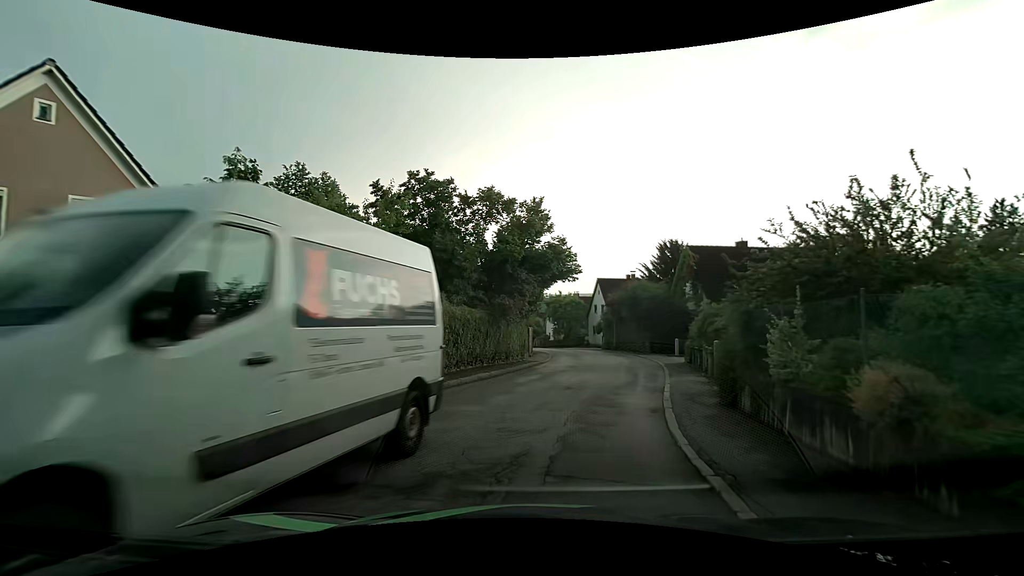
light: Day
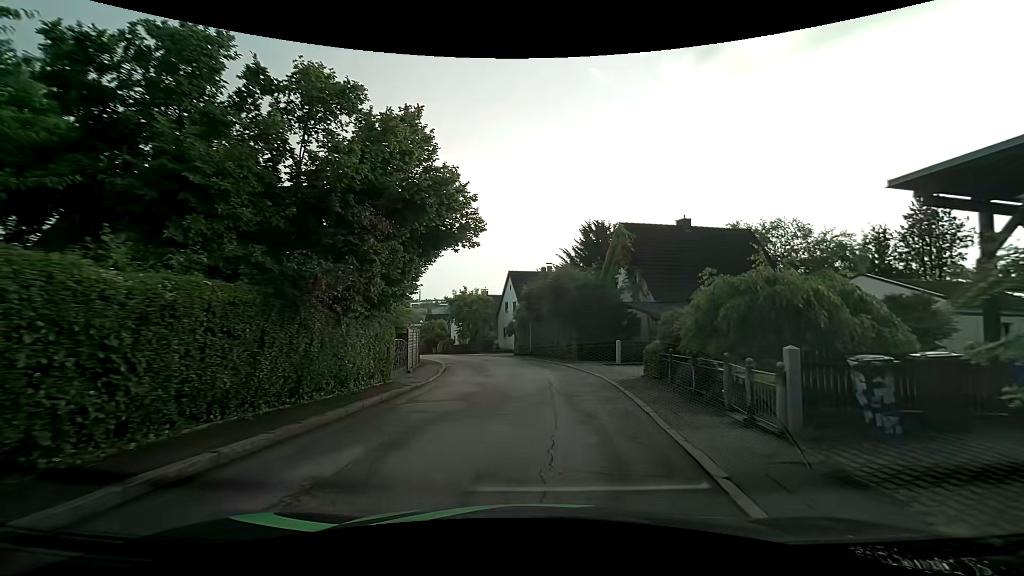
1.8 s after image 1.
(+0.6, +9.9) m; +8°
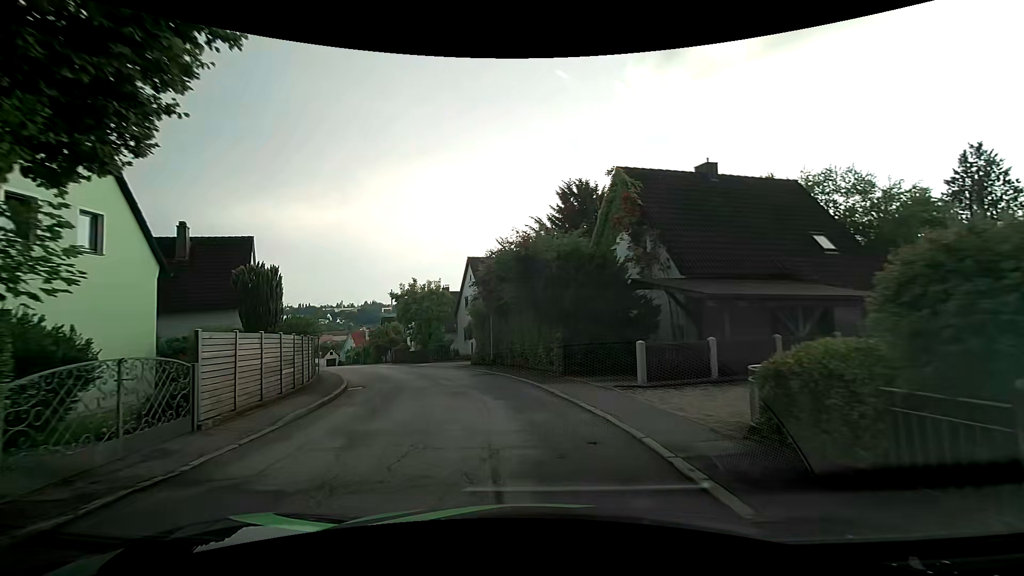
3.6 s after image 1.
(+0.6, +10.5) m; +3°
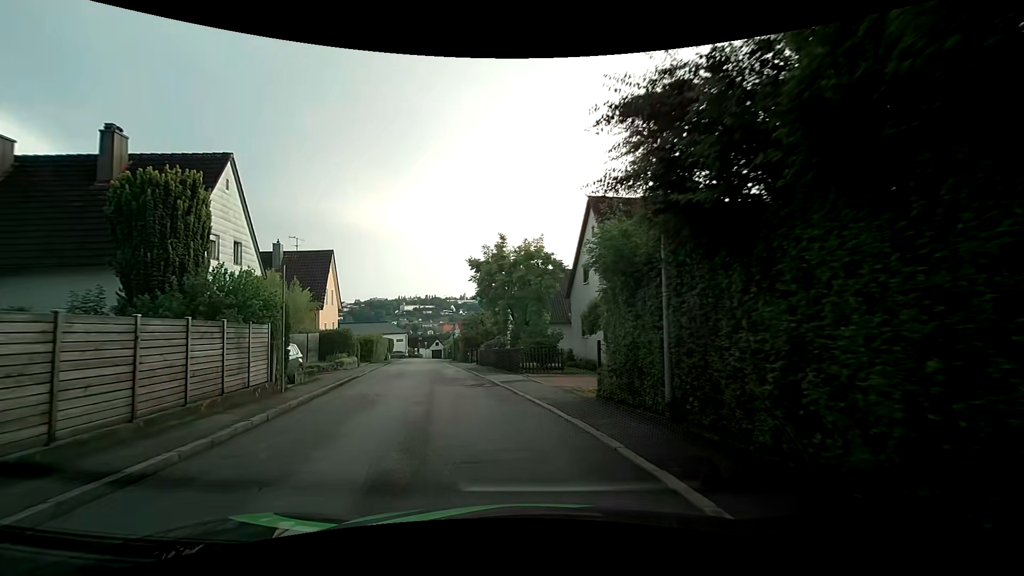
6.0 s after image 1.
(-1.5, +16.7) m; -13°
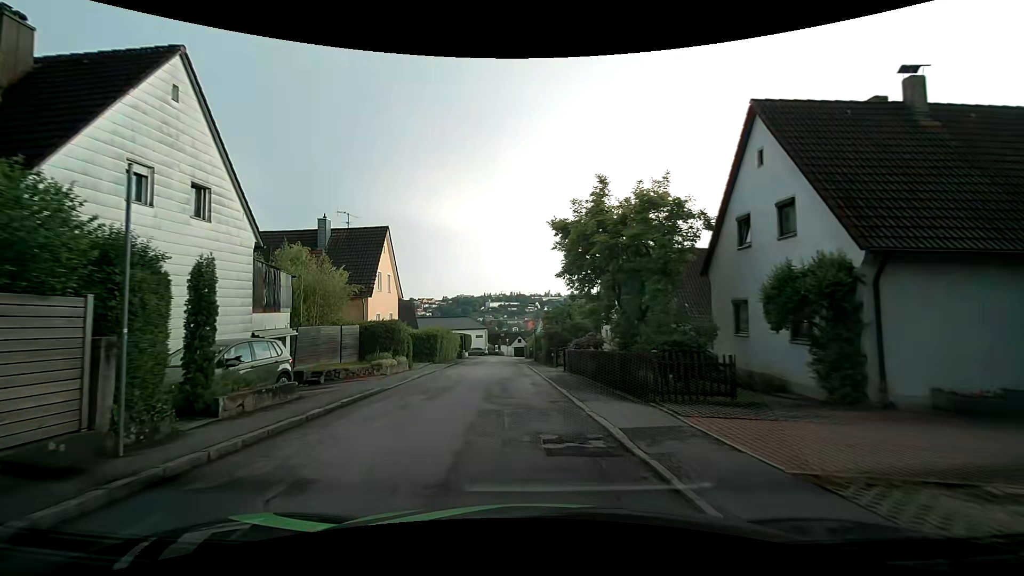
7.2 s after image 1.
(-0.8, +9.0) m; -10°
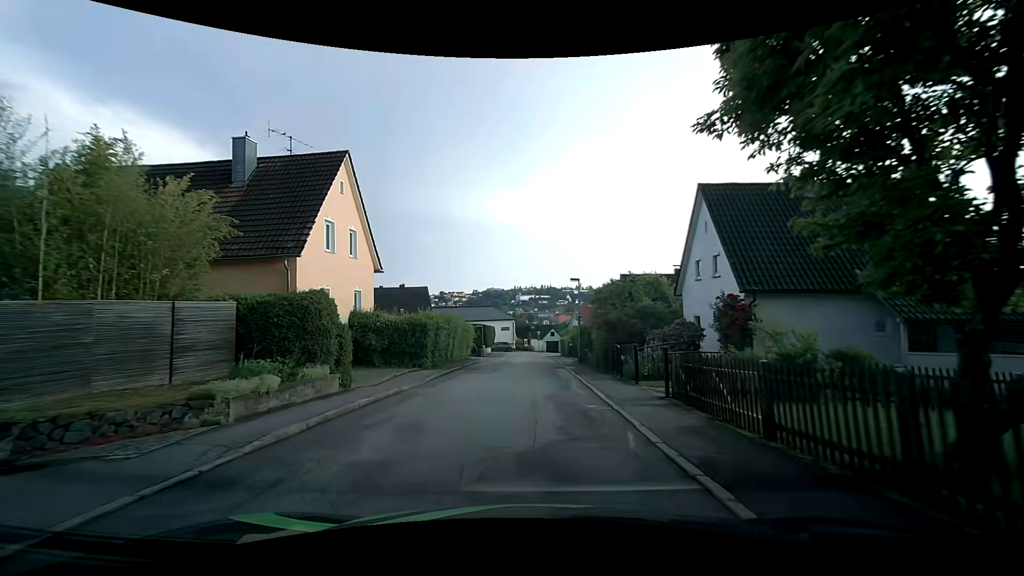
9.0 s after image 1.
(-0.7, +13.4) m; -3°
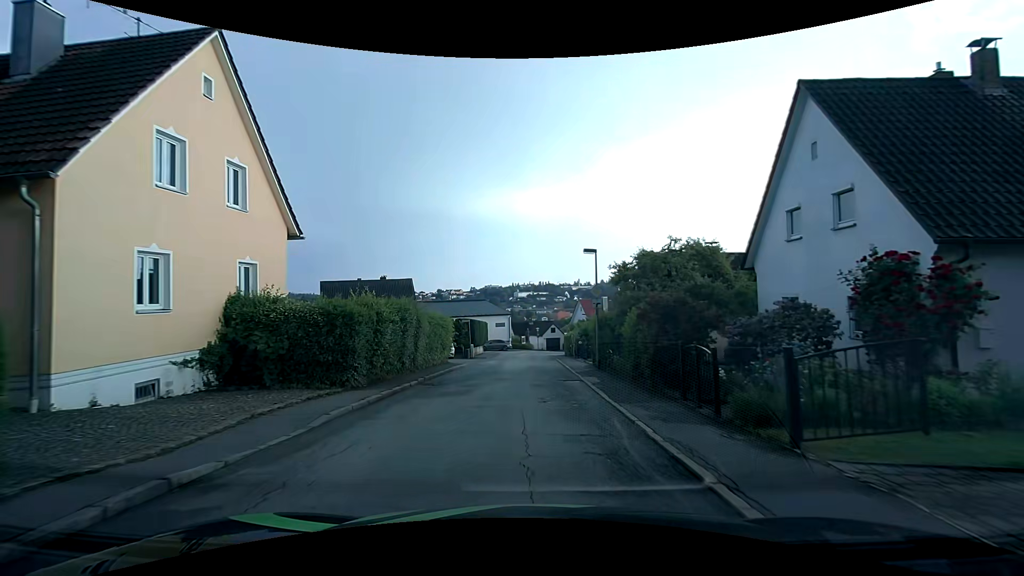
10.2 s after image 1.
(-0.1, +8.8) m; -2°
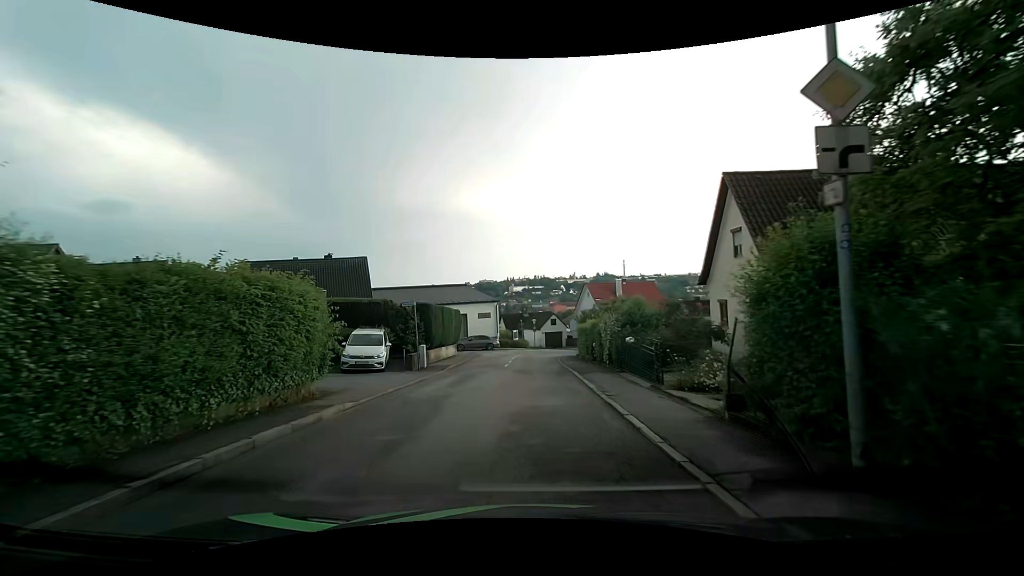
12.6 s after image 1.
(+0.4, +16.7) m; +2°
(0, +10) (0, +20) (0, +30) (0, +40) (+5, +49) (+13, +55) (+22, +59) (+30, +65) (+37, +72) (+42, +80) m
